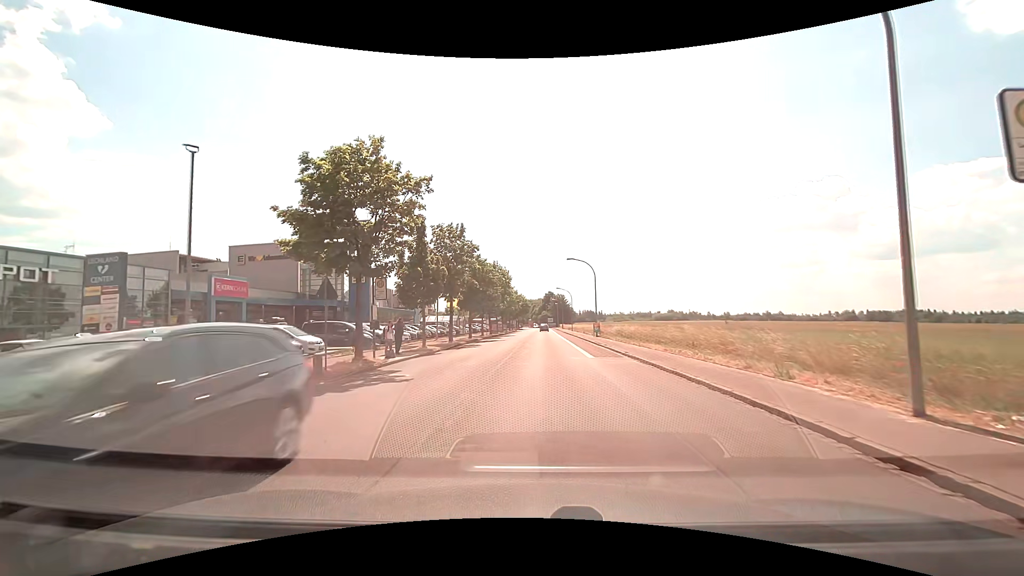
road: tertiary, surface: asphalt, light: Day
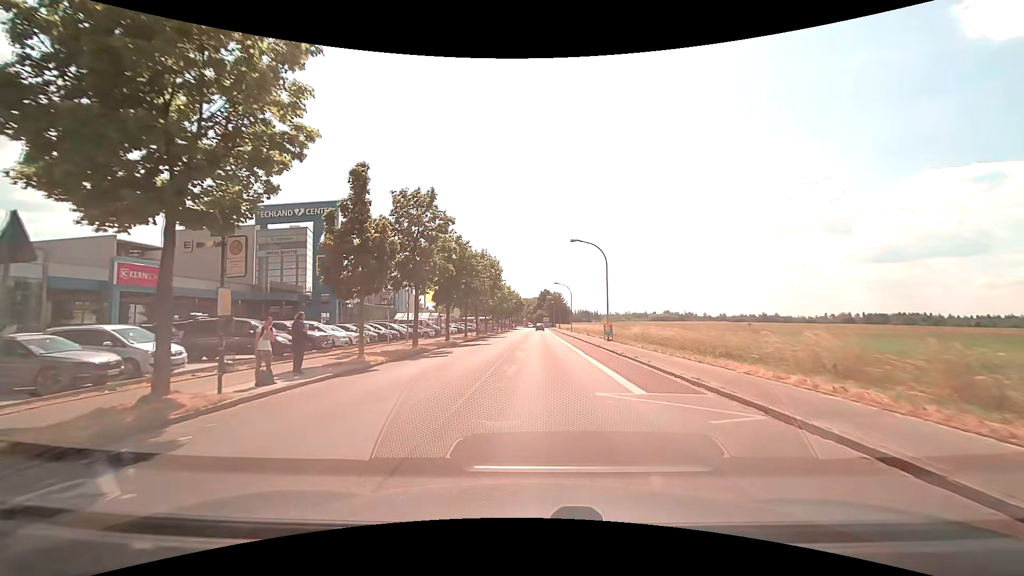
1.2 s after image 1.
(0.0, +10.2) m; +1°
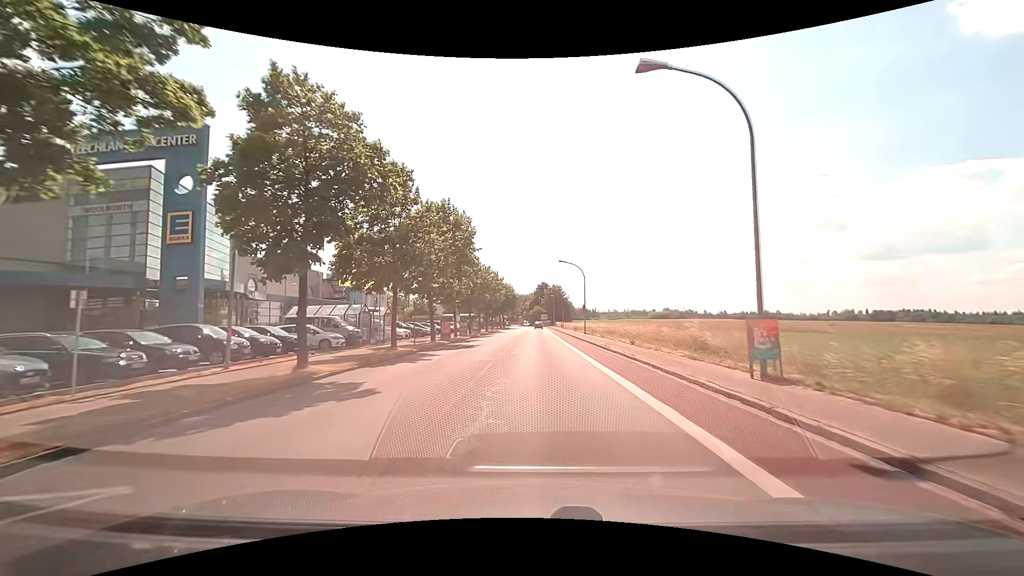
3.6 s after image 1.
(0.0, +24.3) m; 0°
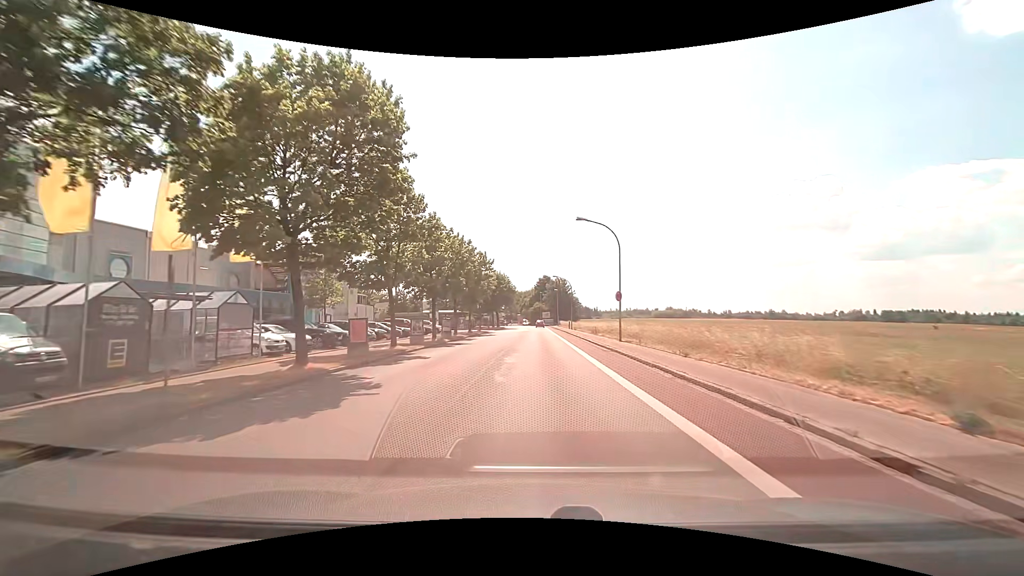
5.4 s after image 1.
(-0.1, +20.0) m; 0°
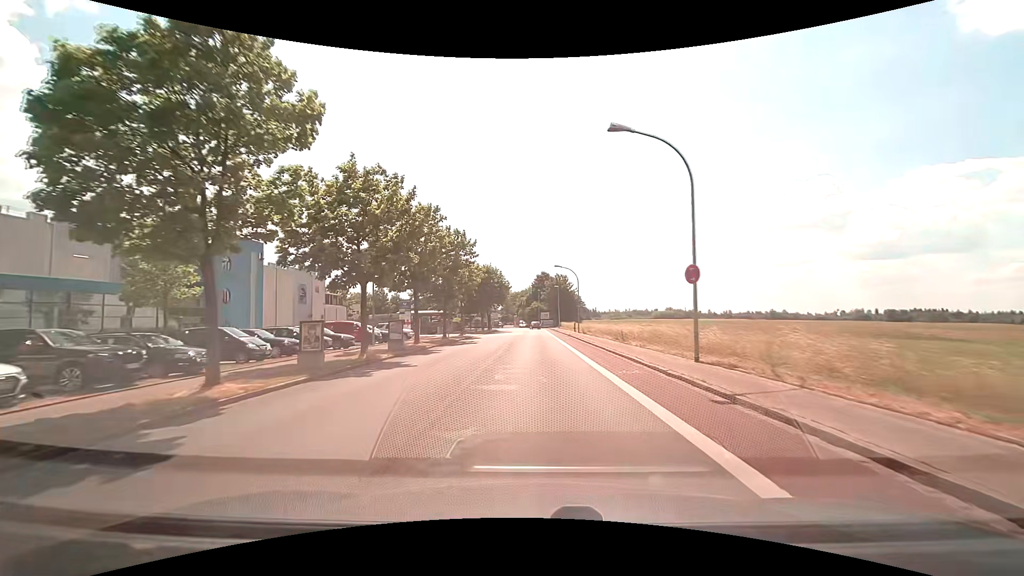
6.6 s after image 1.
(+0.1, +14.0) m; +1°
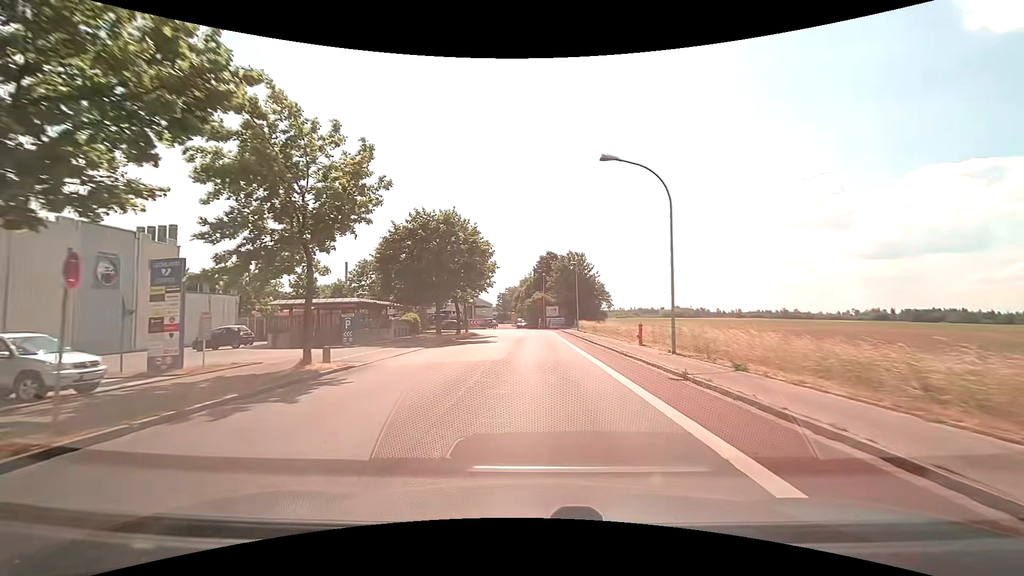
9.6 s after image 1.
(-0.4, +35.2) m; -1°
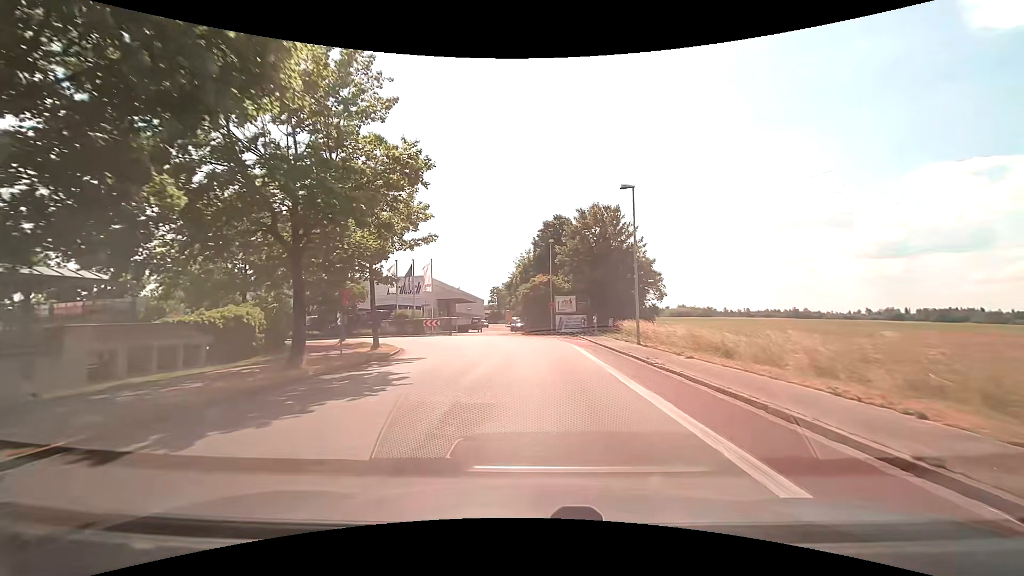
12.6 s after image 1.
(0.0, +32.2) m; 0°
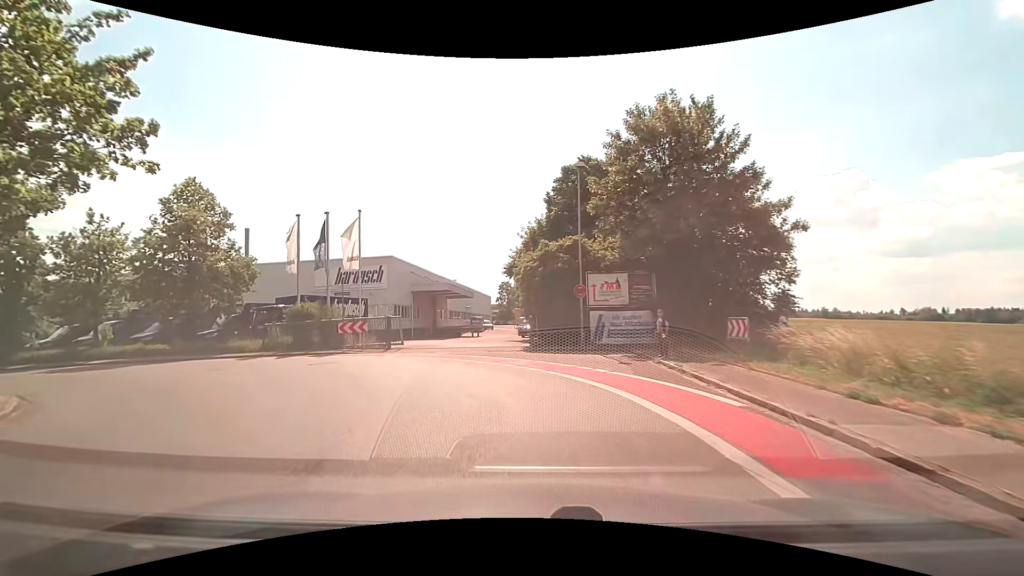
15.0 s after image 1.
(+0.2, +22.0) m; -1°
(-1, +10) (-7, +18) (-16, +21) (-26, +23) (-36, +24) (-46, +24) (-56, +25) (-66, +26) (-76, +27) (-86, +27) m
